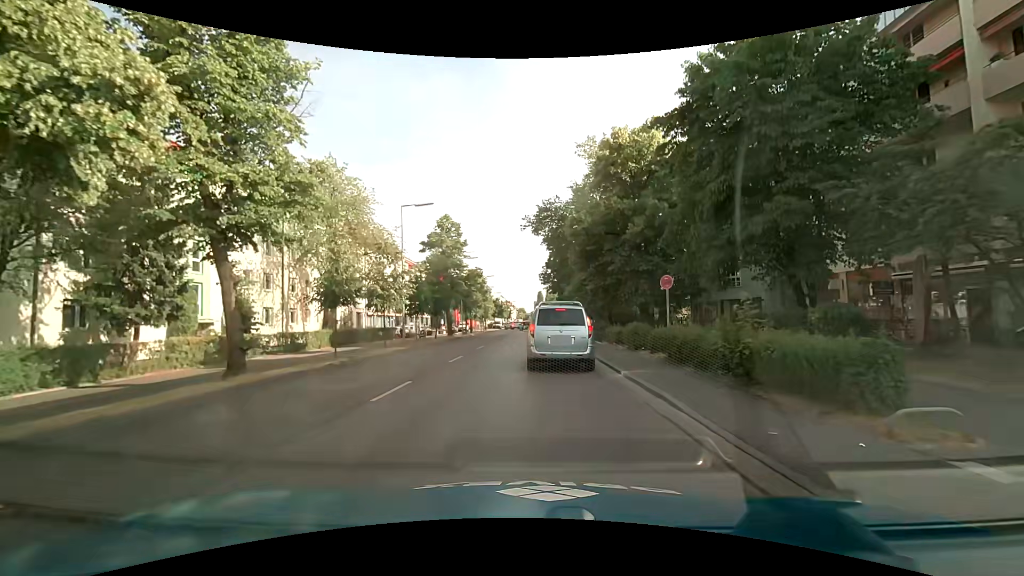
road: secondary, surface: asphalt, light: Day
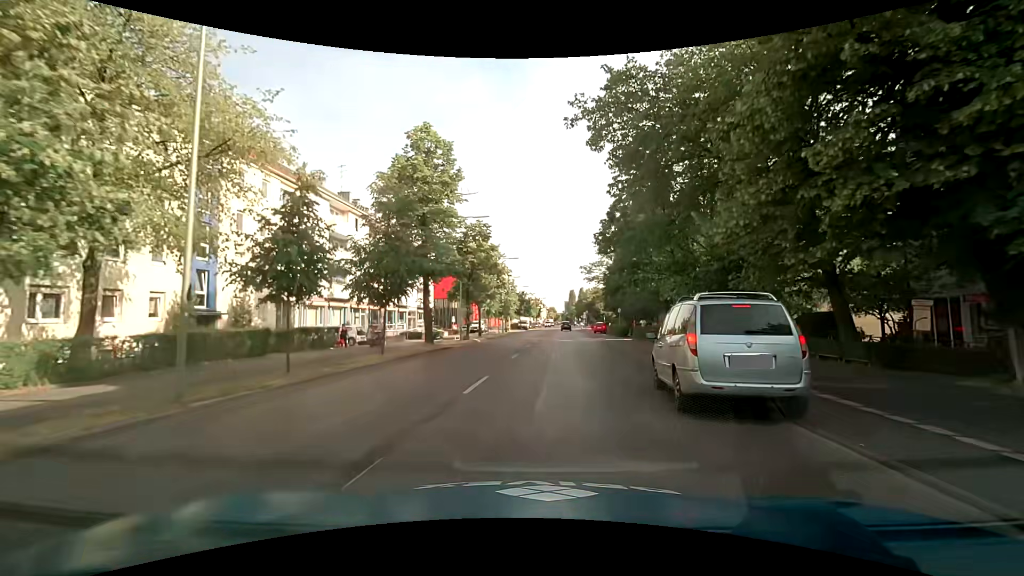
(-1.3, +25.7) m; -5°
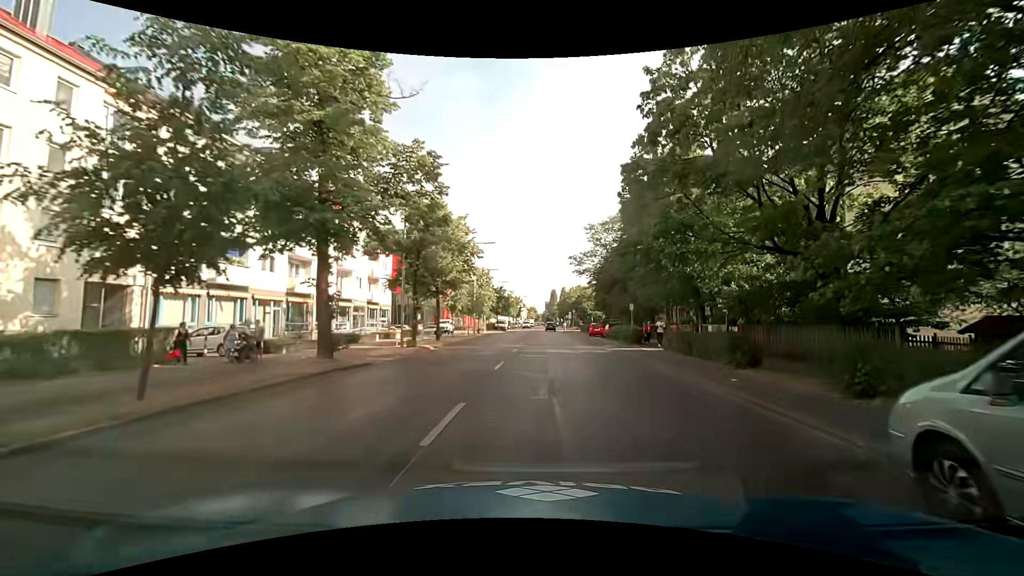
(+0.2, +13.4) m; +3°
(0, +10) (+1, +20) (+2, +30) (+2, +40) (+3, +50) (+3, +60) (+3, +70) (+3, +80) (+4, +90) (+4, +100) m
